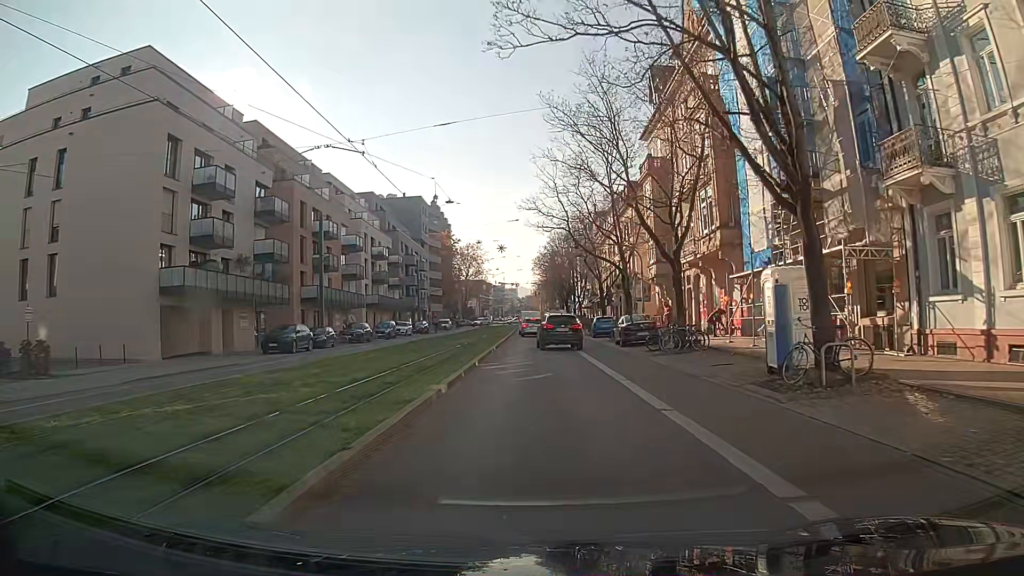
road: primary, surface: asphalt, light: Day
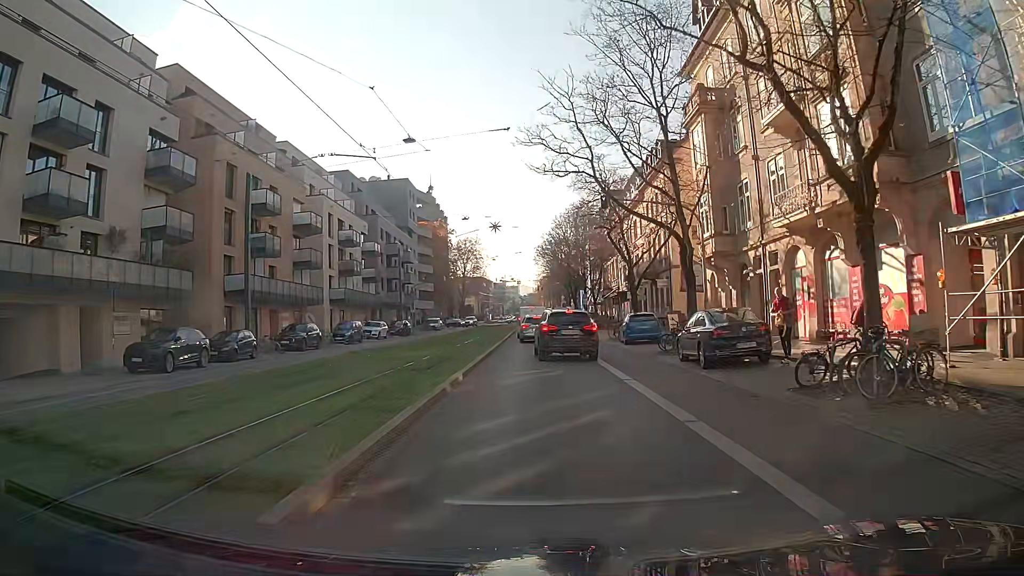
(0.0, +14.6) m; 0°
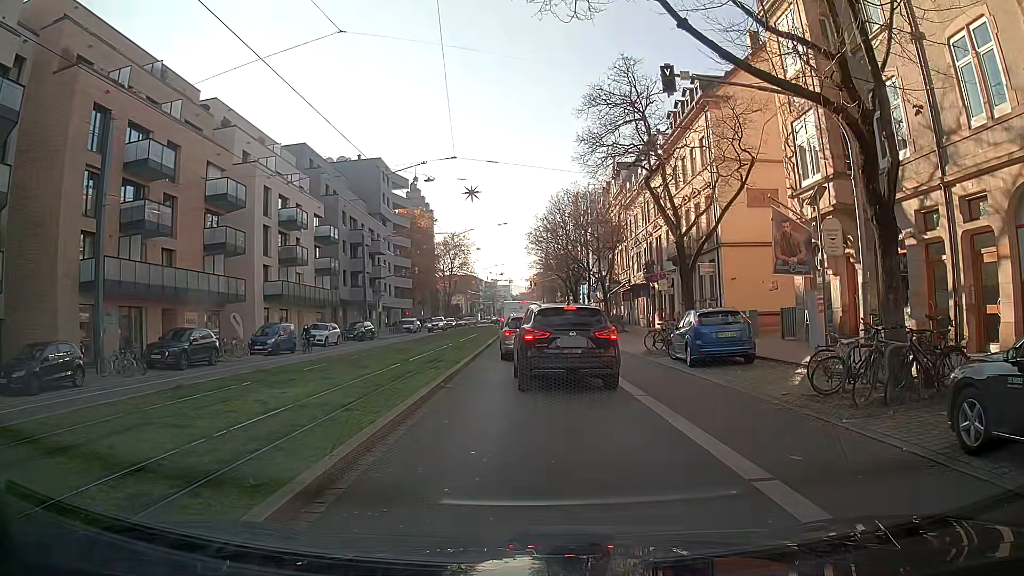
(0.0, +13.8) m; -1°
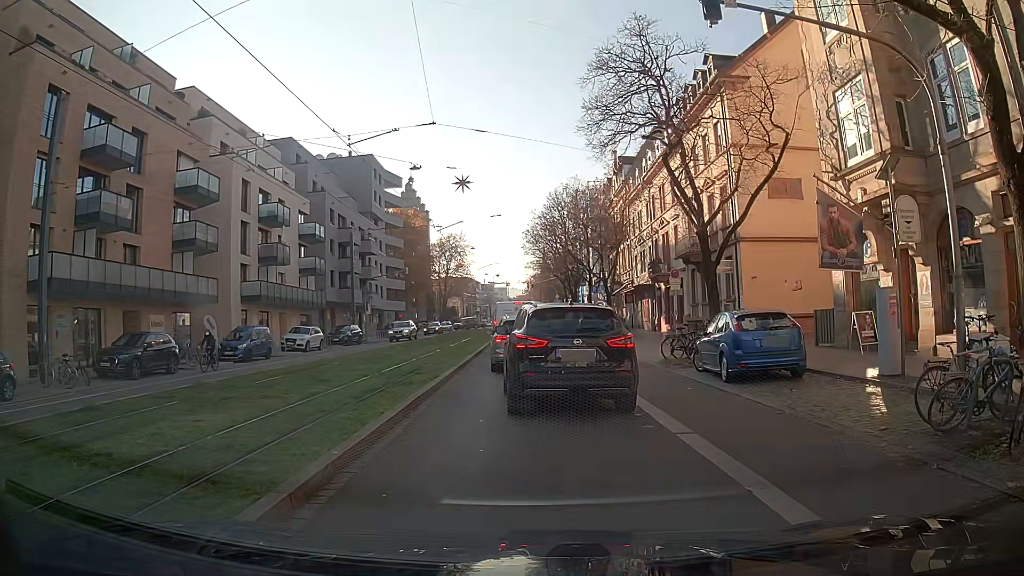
(0.0, +3.5) m; +2°
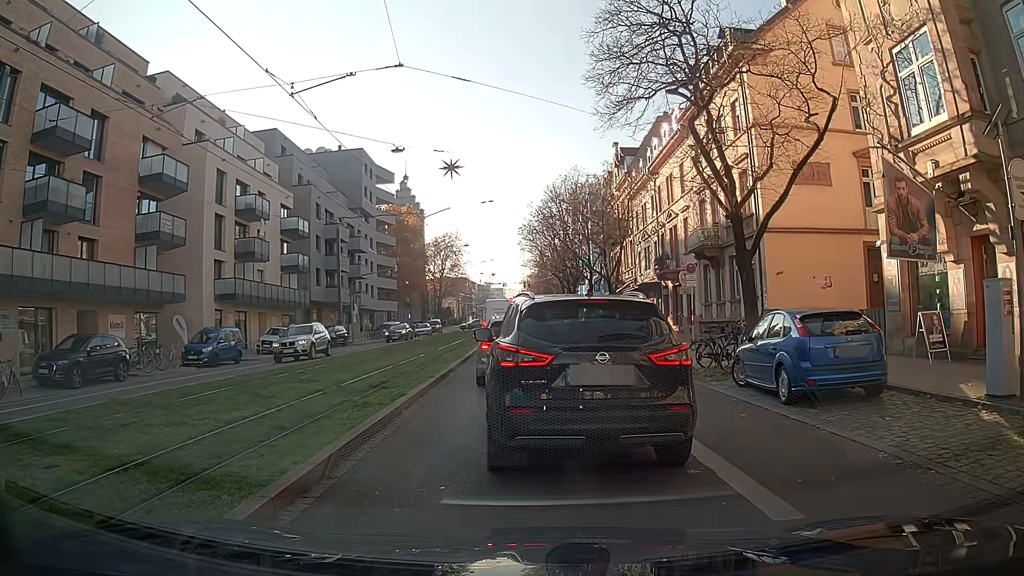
(+0.1, +3.5) m; +2°
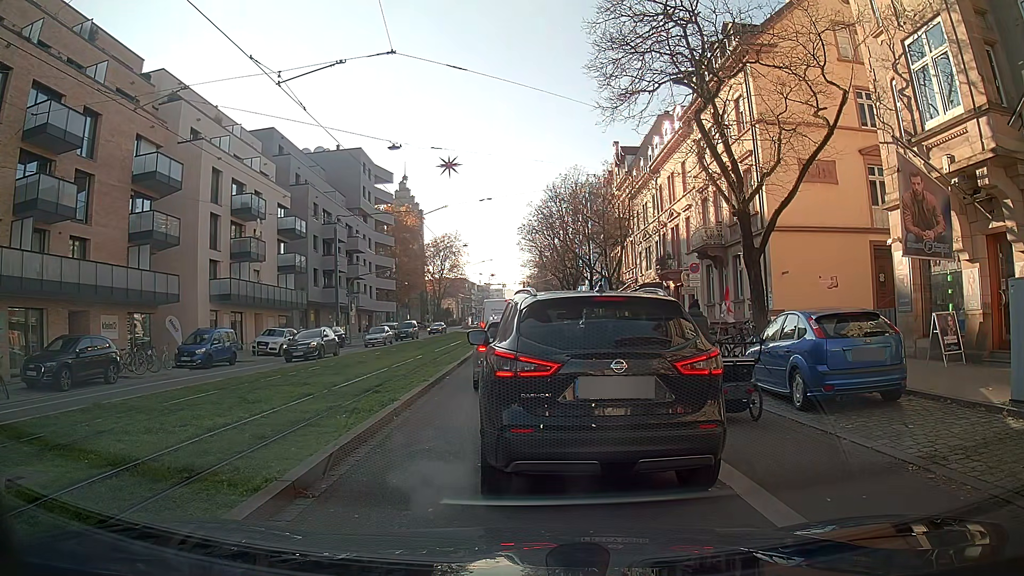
(0.0, +0.7) m; 0°
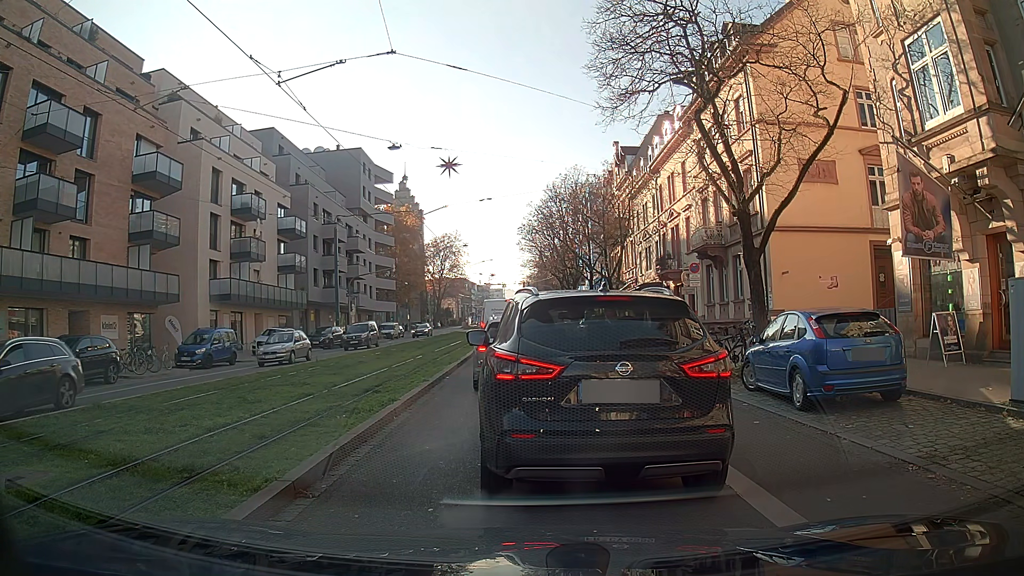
(0.0, 0.0) m; 0°
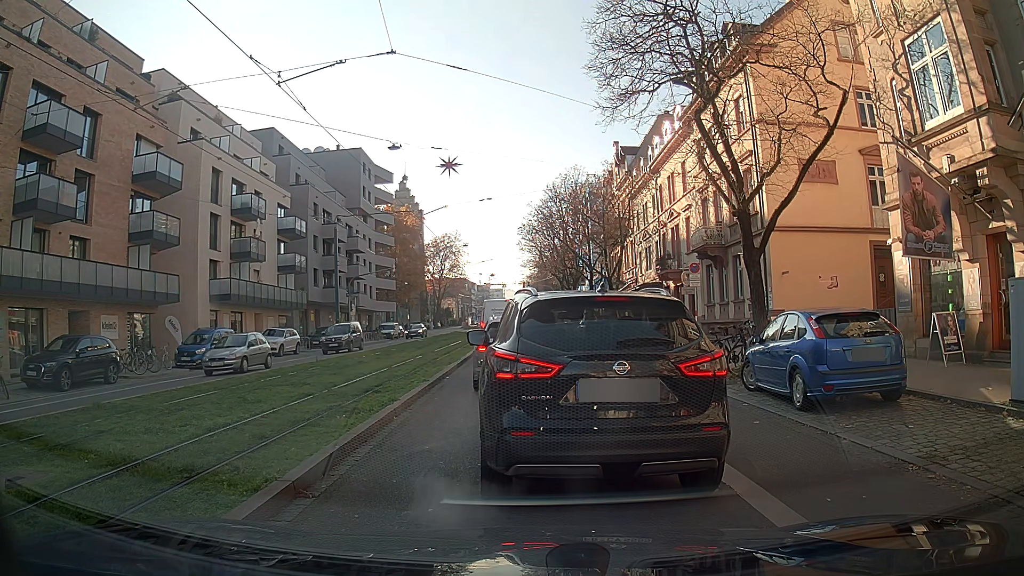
(0.0, 0.0) m; 0°
